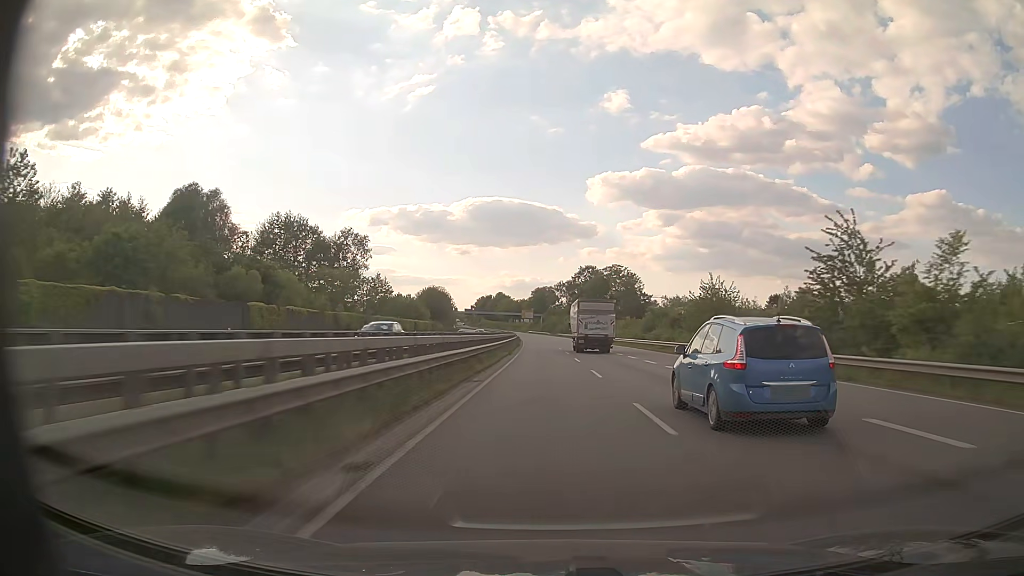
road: trunk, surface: asphalt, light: Day
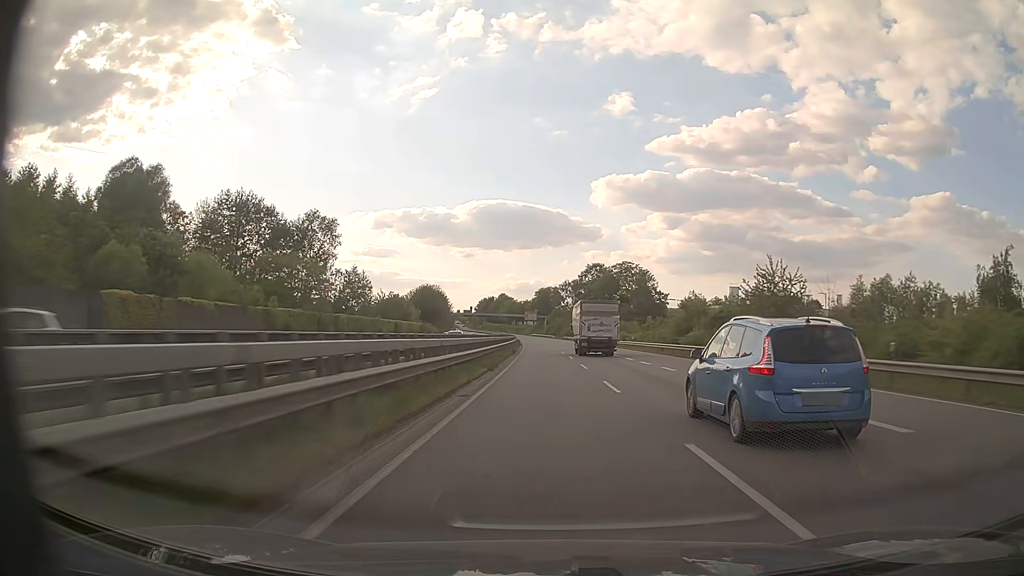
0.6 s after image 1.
(0.0, +16.7) m; 0°
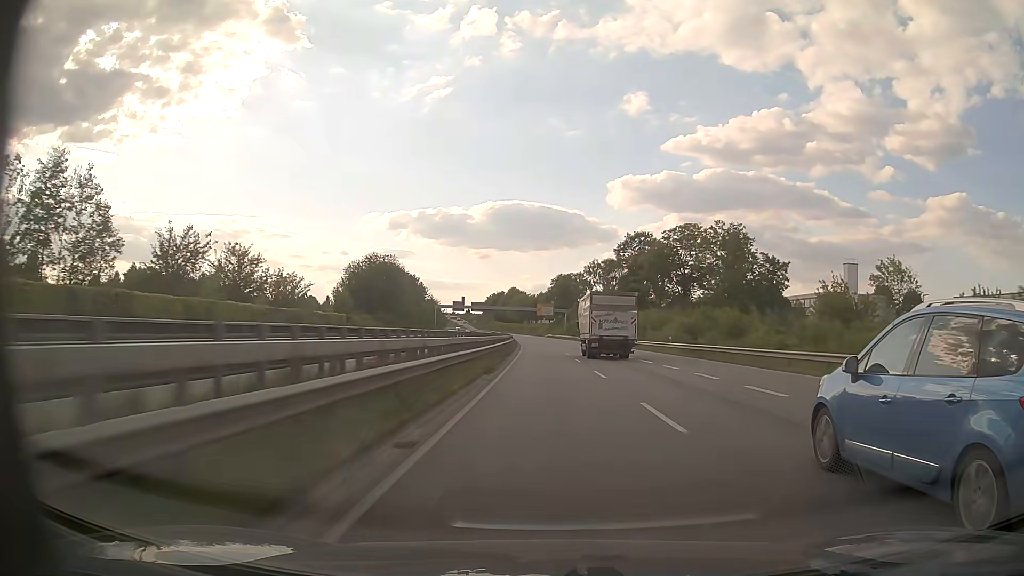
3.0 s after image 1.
(-0.9, +67.4) m; -1°
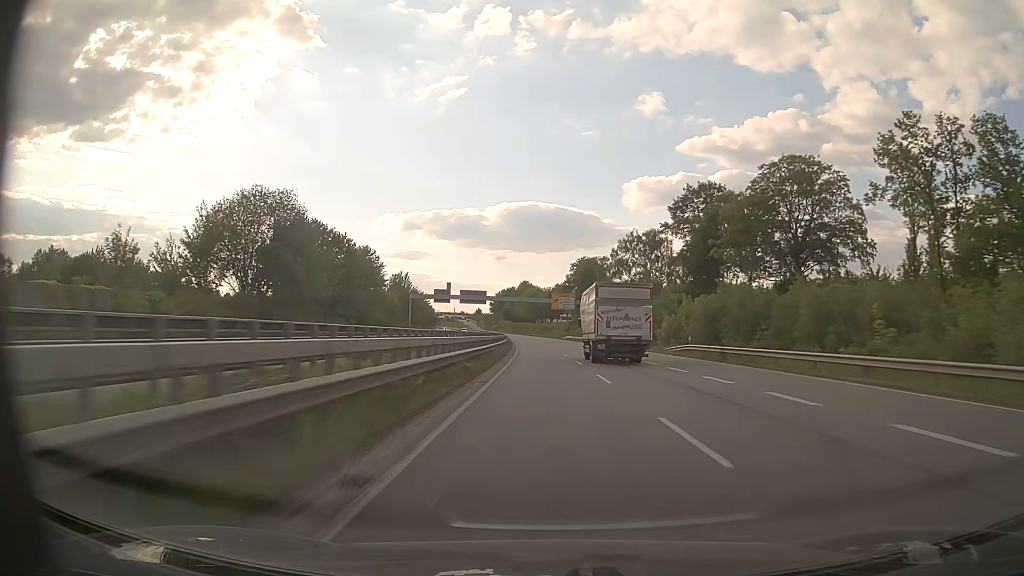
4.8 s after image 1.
(-0.5, +51.0) m; -1°
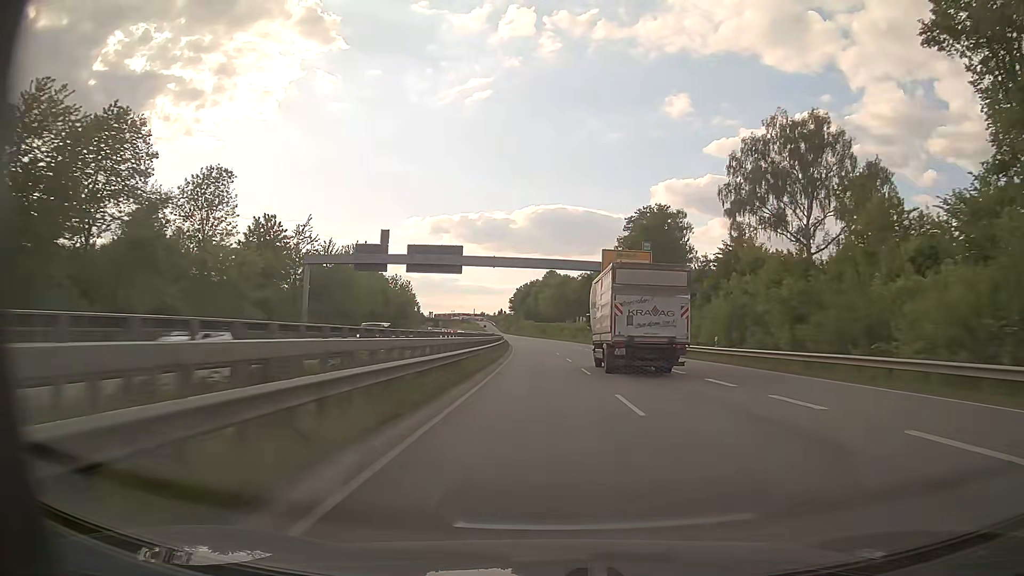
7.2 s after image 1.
(-1.2, +67.9) m; -2°
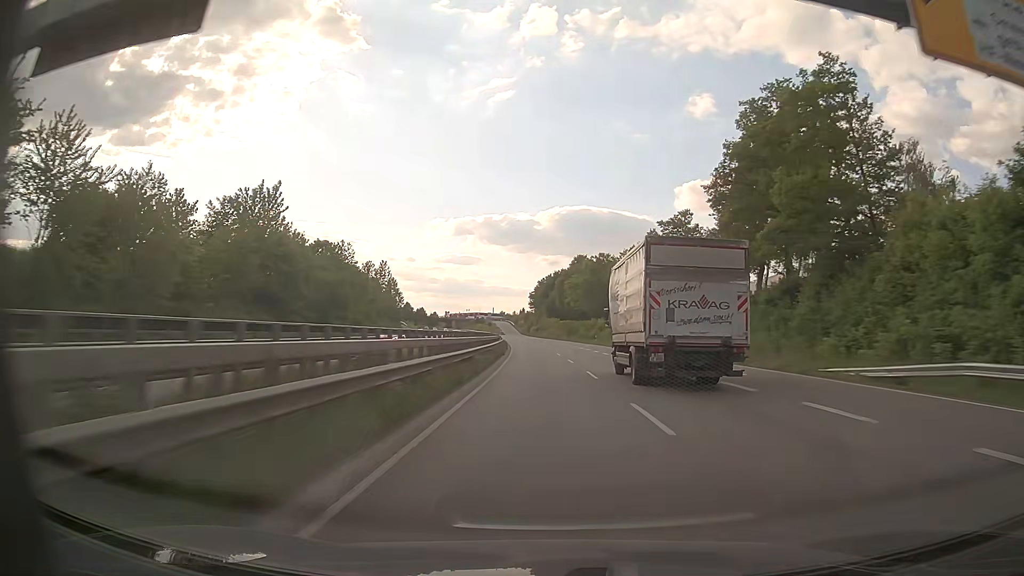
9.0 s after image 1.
(-1.0, +50.4) m; -2°
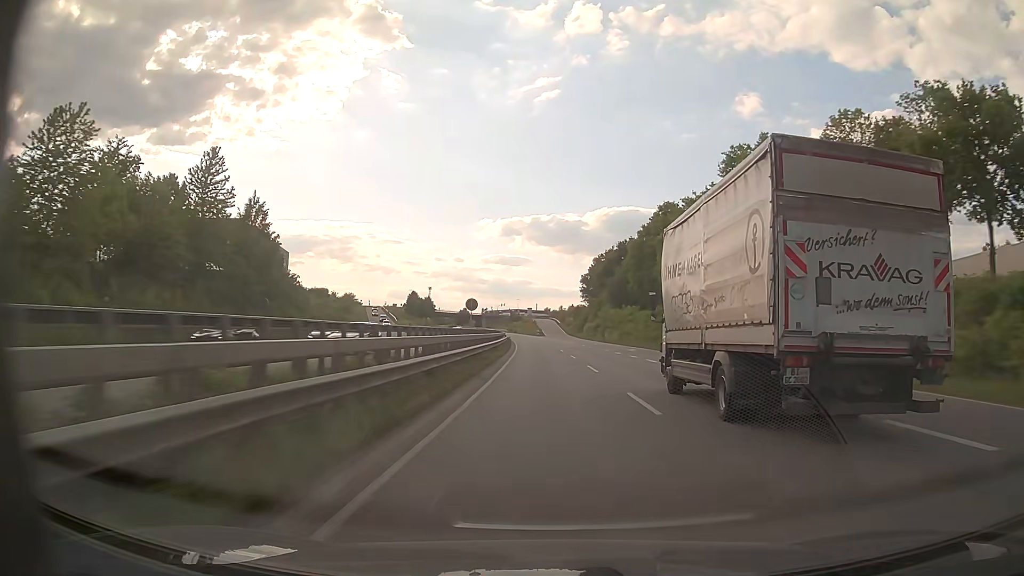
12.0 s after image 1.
(-3.0, +82.4) m; -4°
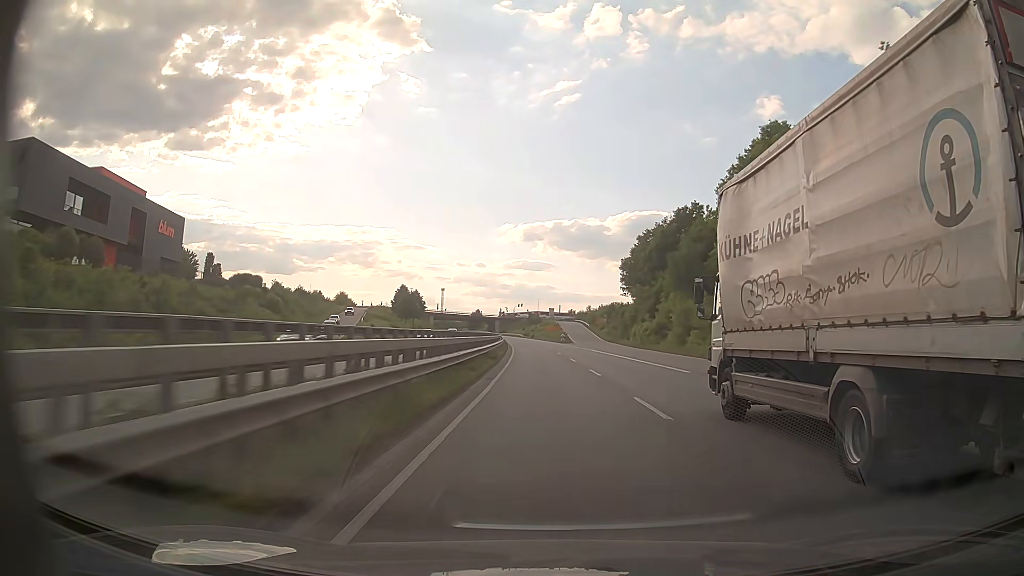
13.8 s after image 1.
(-0.8, +48.9) m; -2°
(0, +10) (0, +20) (0, +30) (-1, +40) (-1, +50) (-2, +60) (-2, +70) (-3, +80) (-4, +90) (-4, +100) m
